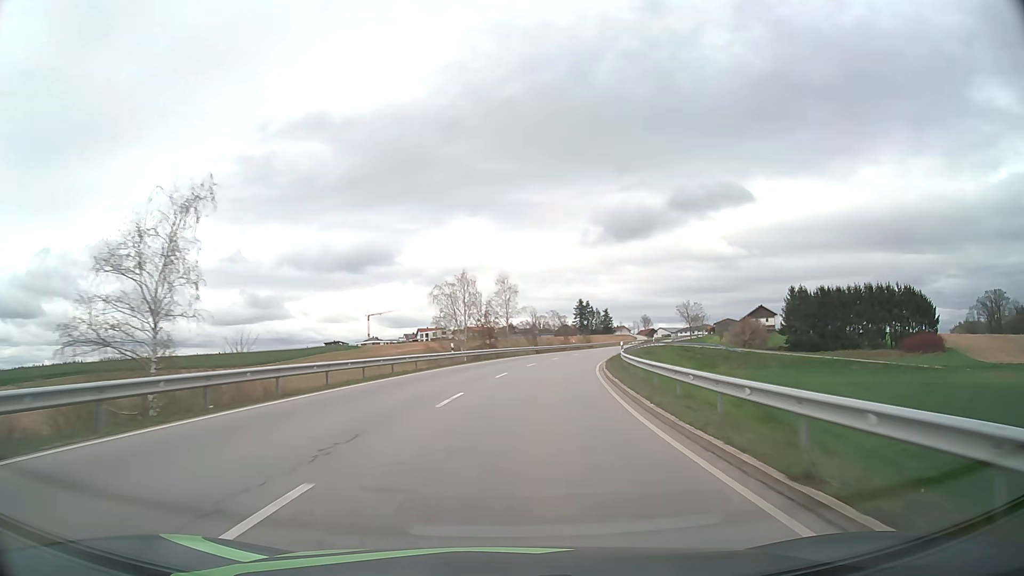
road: secondary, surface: asphalt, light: Day
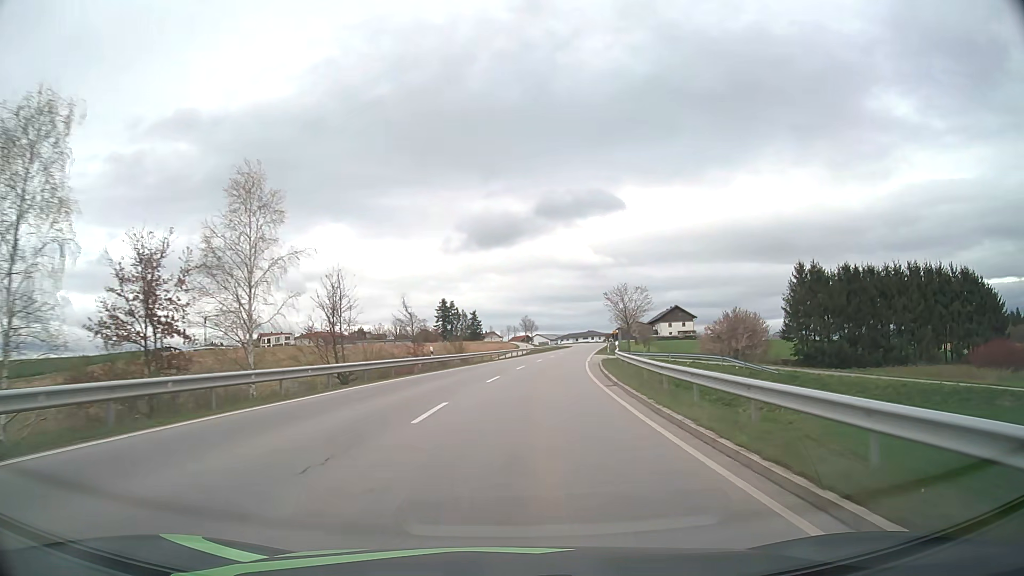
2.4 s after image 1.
(+5.2, +50.4) m; +12°
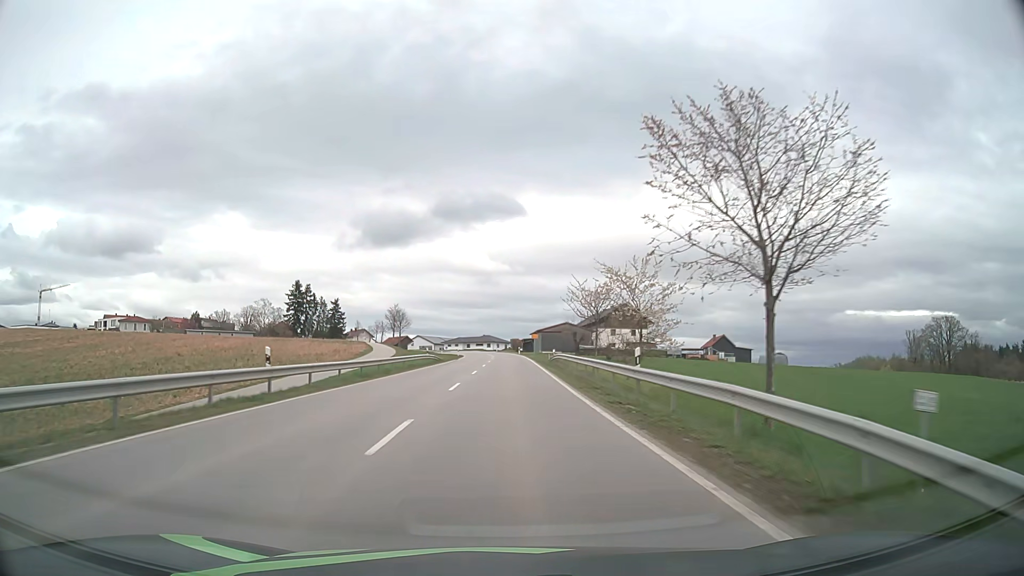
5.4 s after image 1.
(+6.0, +62.8) m; +10°
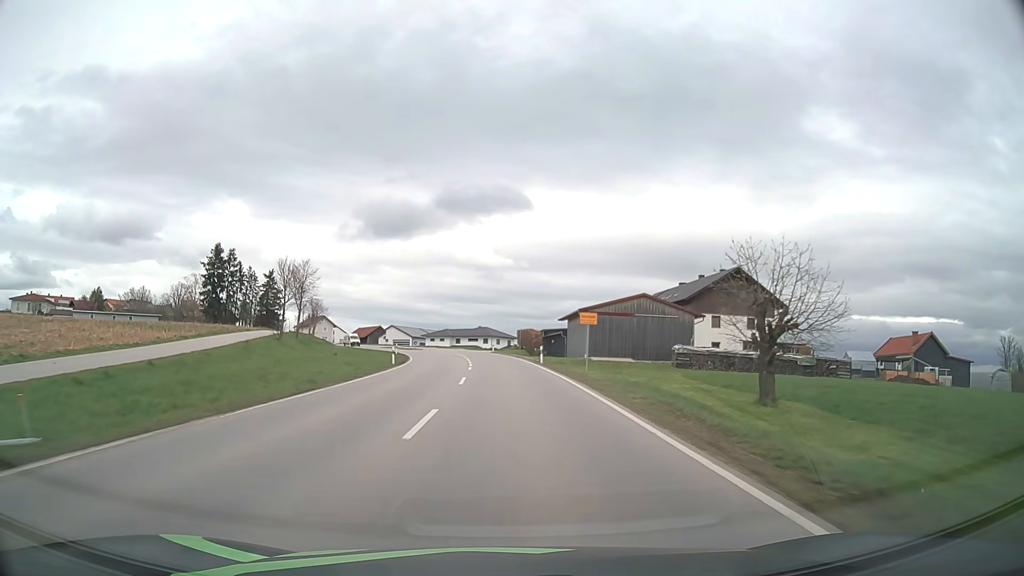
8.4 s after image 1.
(+0.1, +58.9) m; 0°
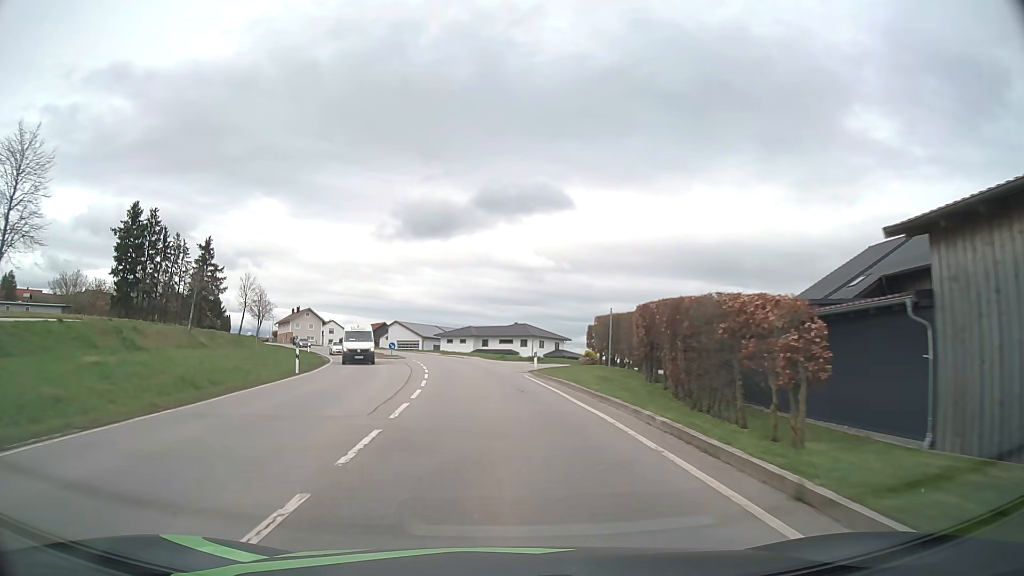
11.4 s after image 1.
(-0.8, +46.6) m; -3°
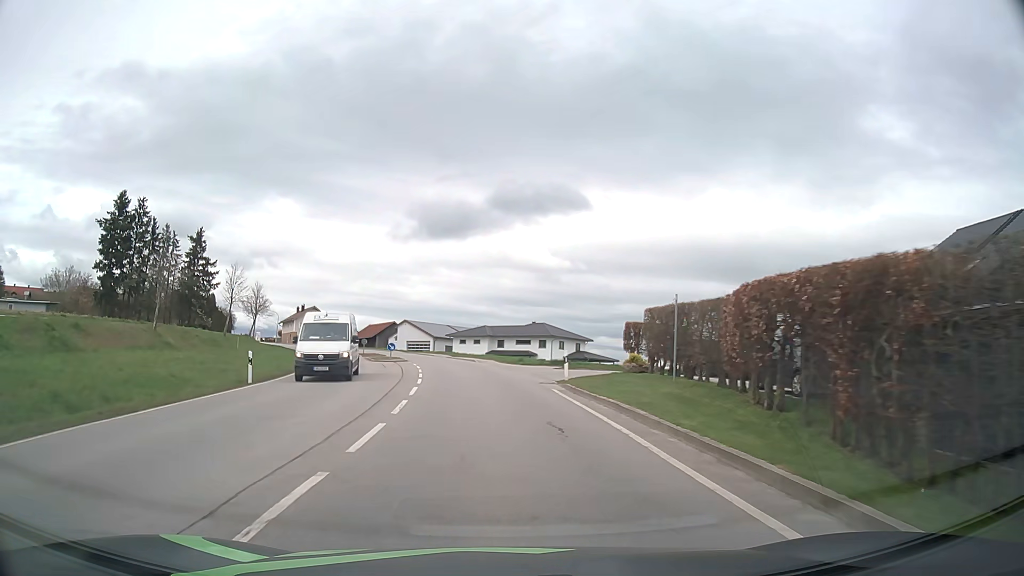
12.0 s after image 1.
(-0.1, +8.0) m; -1°
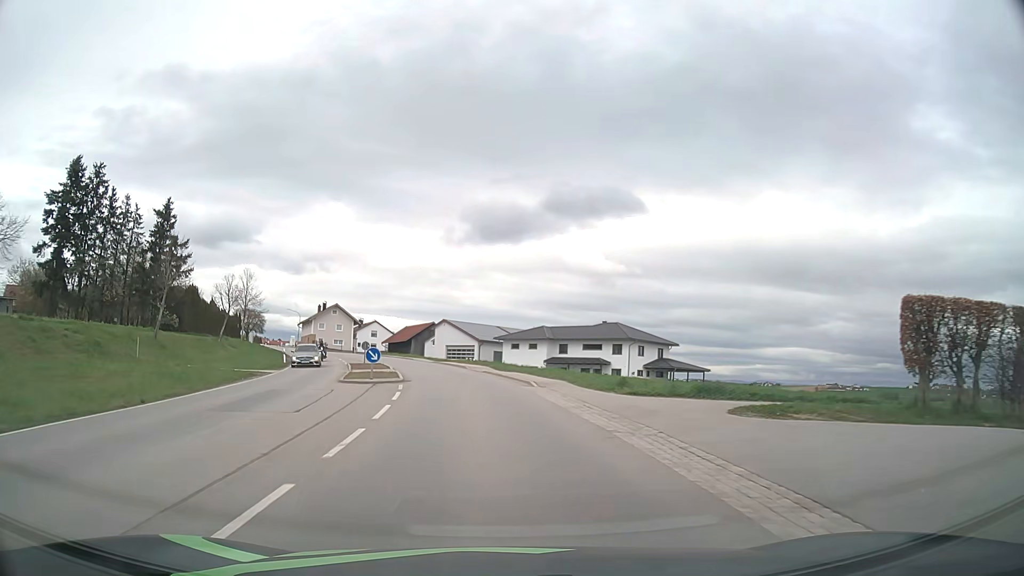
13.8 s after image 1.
(-0.9, +22.8) m; -5°
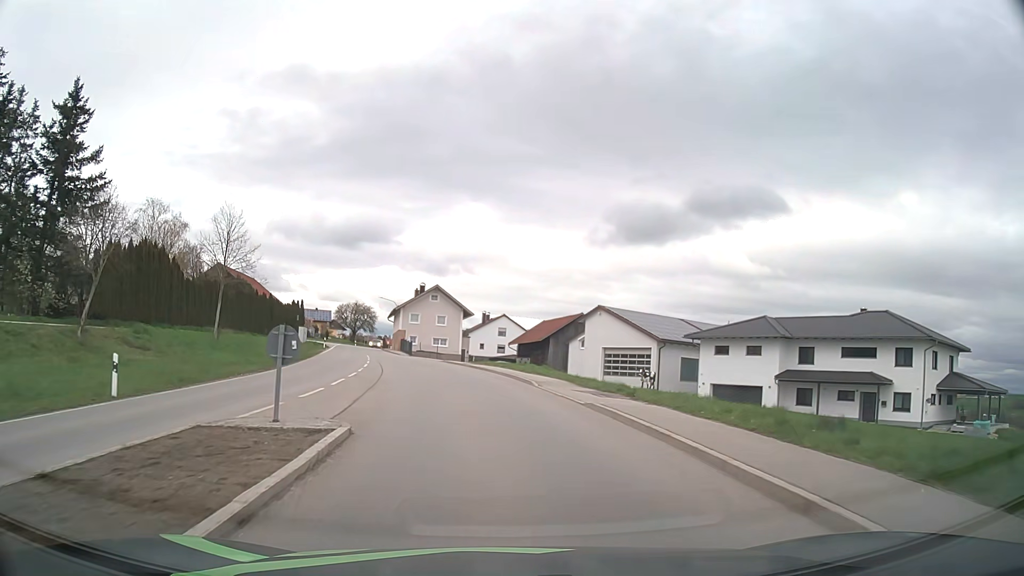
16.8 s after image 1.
(-3.7, +36.7) m; -12°
(0, +10) (-1, +20) (-3, +30) (-6, +39) (-8, +49) (-11, +59) (-13, +68) (-16, +78) (-18, +88) (-20, +98) m
